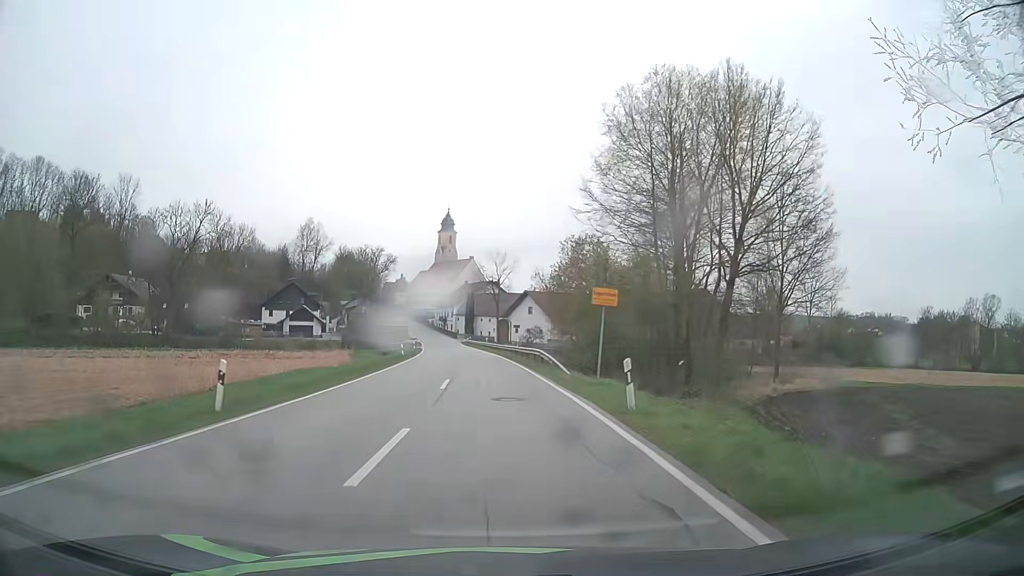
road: secondary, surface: asphalt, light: Day
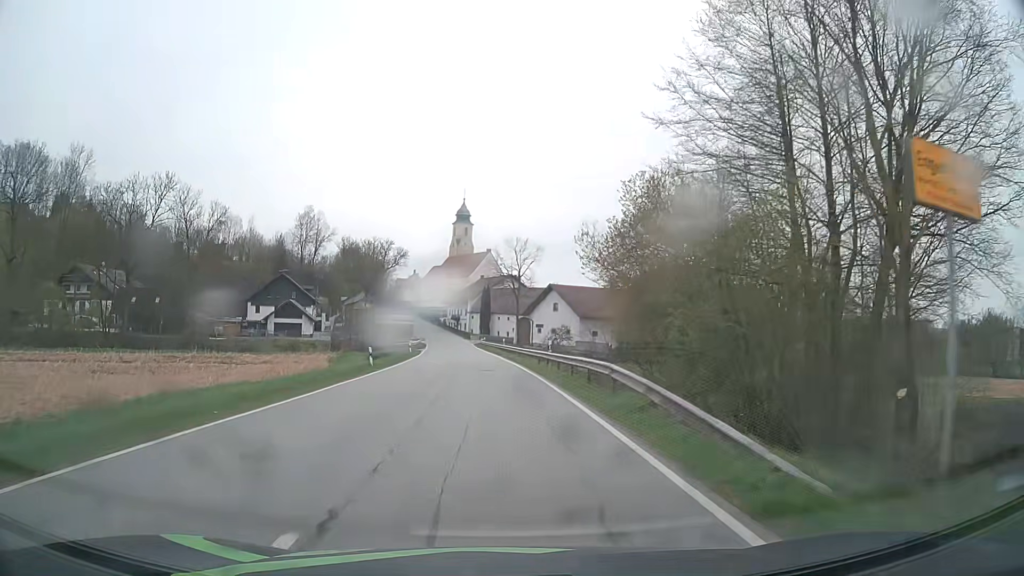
(-0.2, +17.5) m; -1°
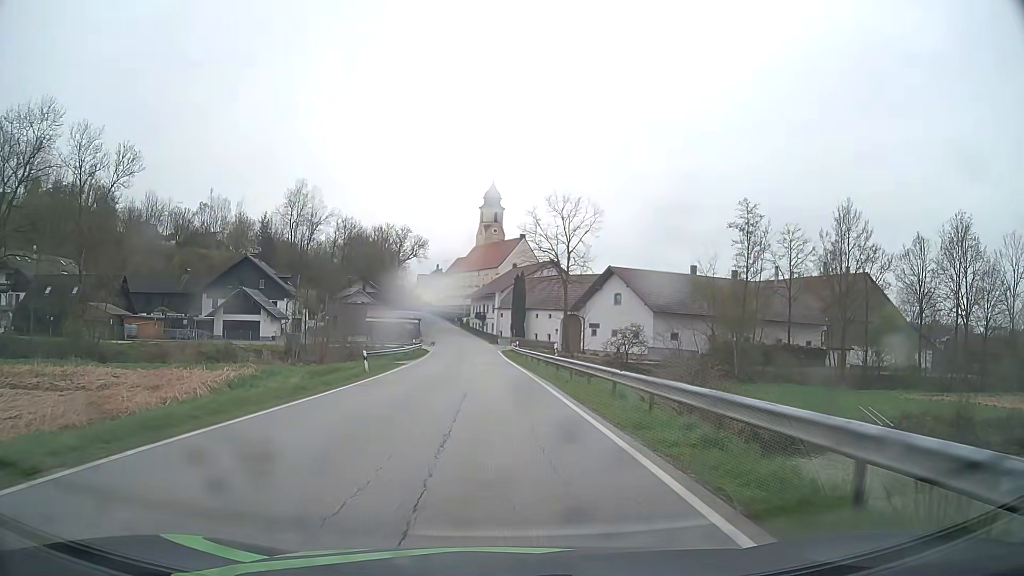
(-0.8, +30.8) m; -3°
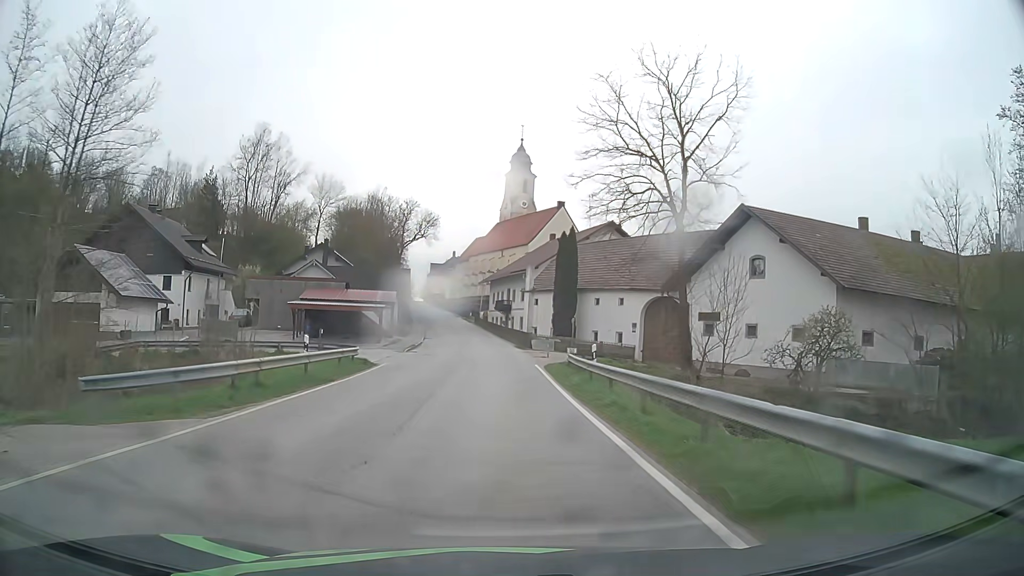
(-0.7, +36.3) m; -2°
(0, +10) (0, +20) (-1, +30) (-1, +40) (-2, +50) (-2, +60) (-4, +70) (-5, +80) (-7, +90) (-8, +99) m
